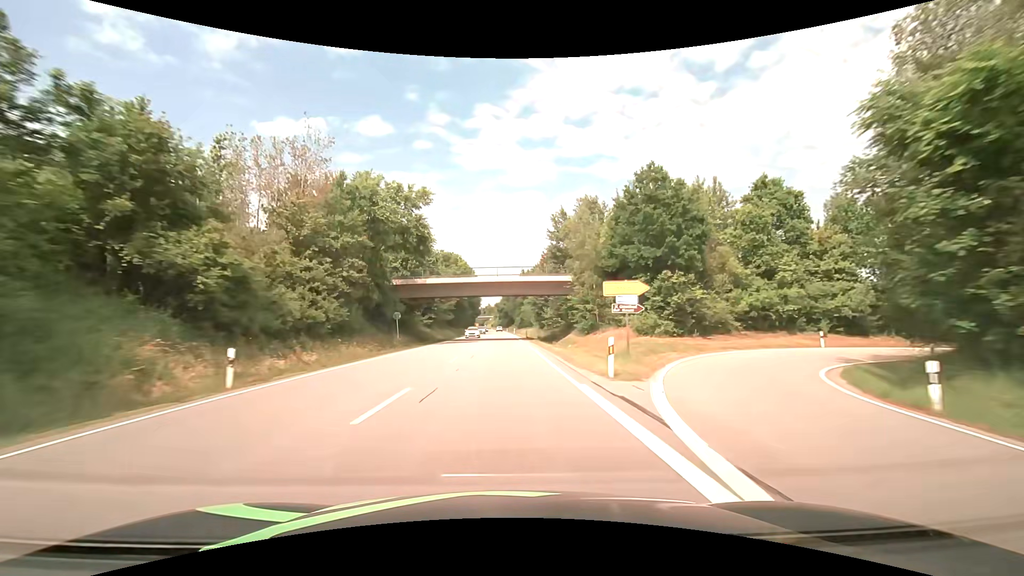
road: primary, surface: asphalt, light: Day
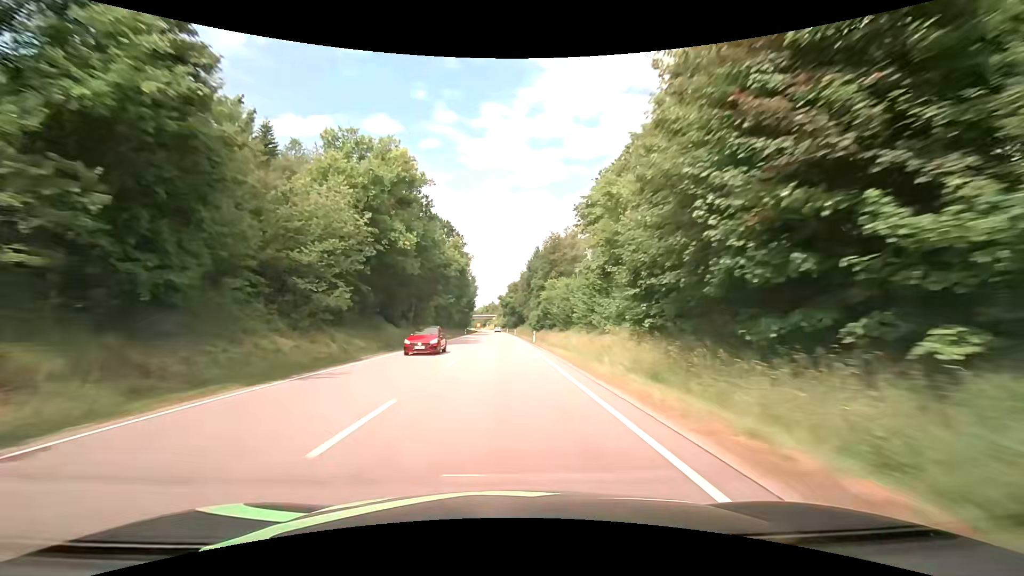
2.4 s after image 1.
(-0.5, +63.2) m; 0°
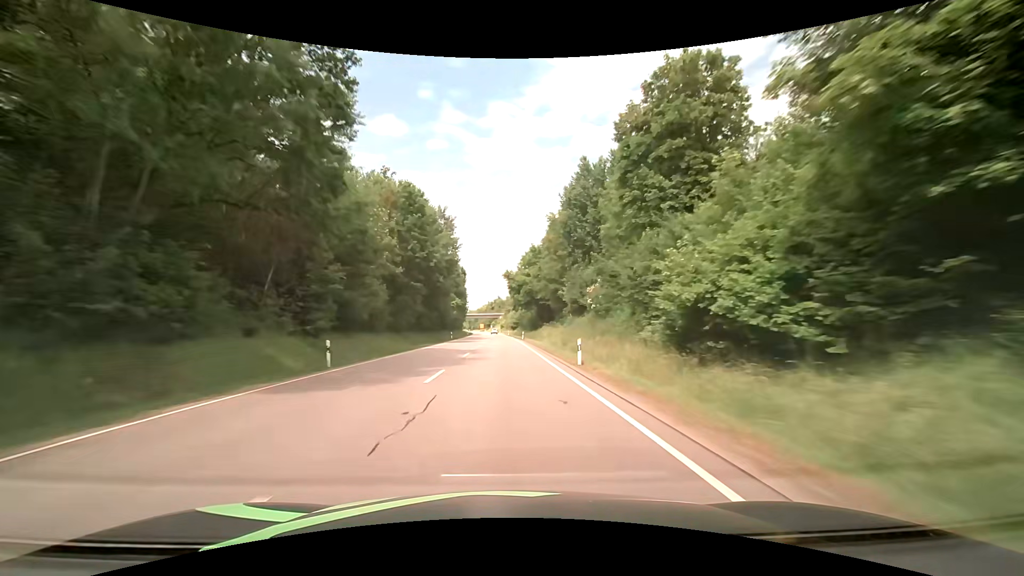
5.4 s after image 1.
(-1.4, +79.1) m; -1°
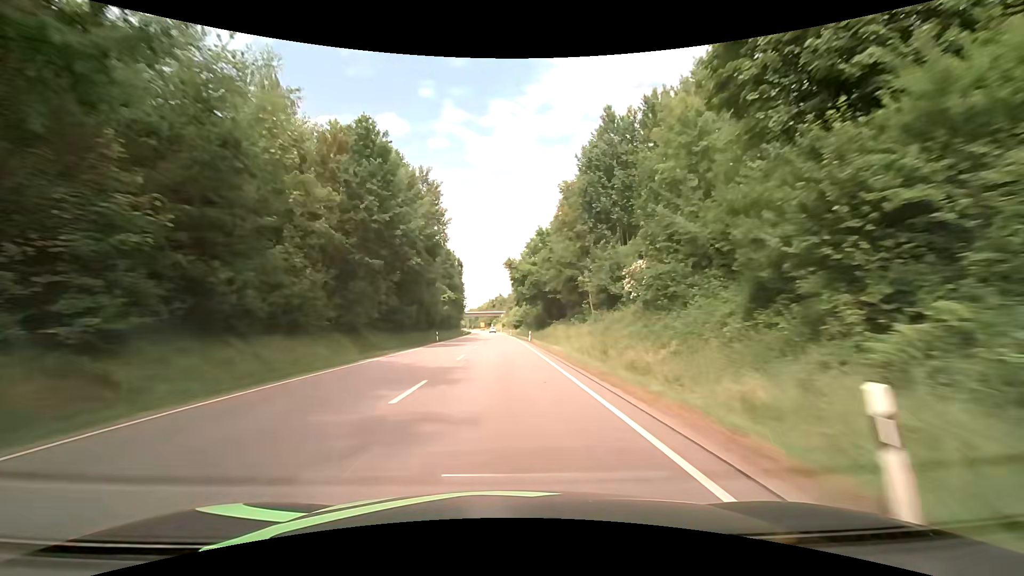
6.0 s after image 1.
(0.0, +15.8) m; 0°
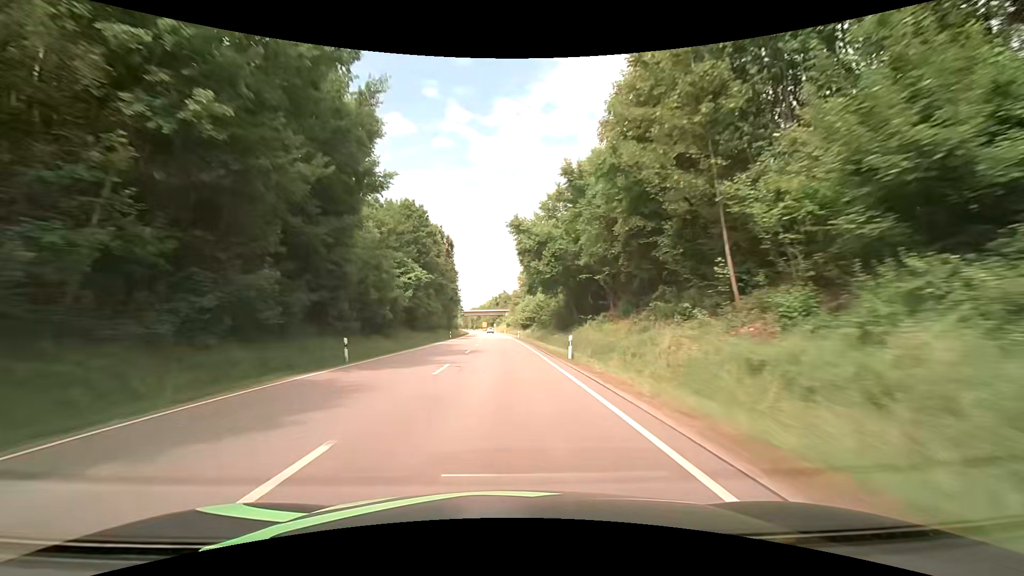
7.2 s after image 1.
(-0.2, +31.6) m; -1°
(0, +10) (0, +20) (0, +30) (0, +40) (0, +50) (0, +60) (-1, +70) (-1, +80) (-1, +90) (-2, +100) m
